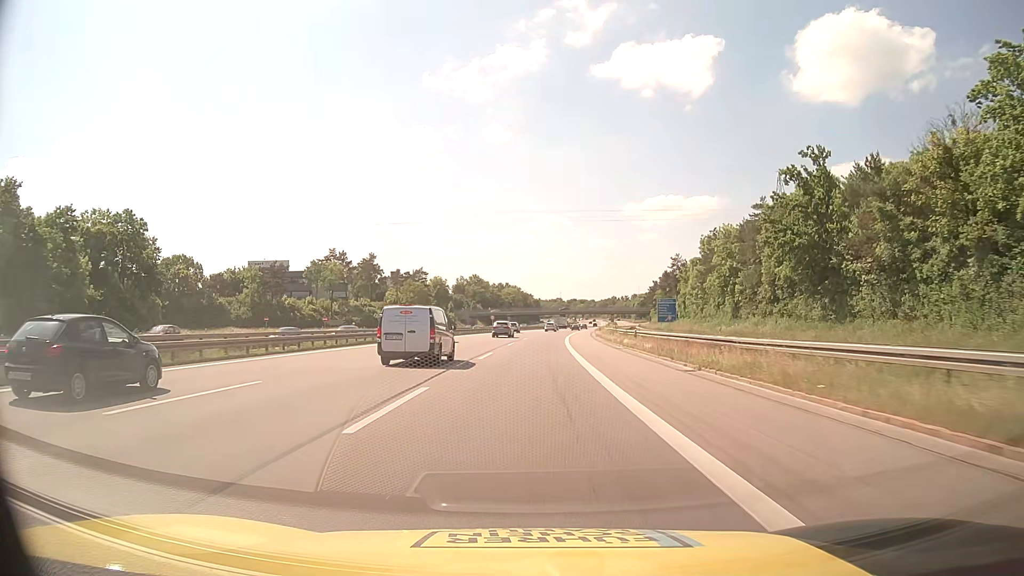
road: motorway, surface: asphalt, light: Day
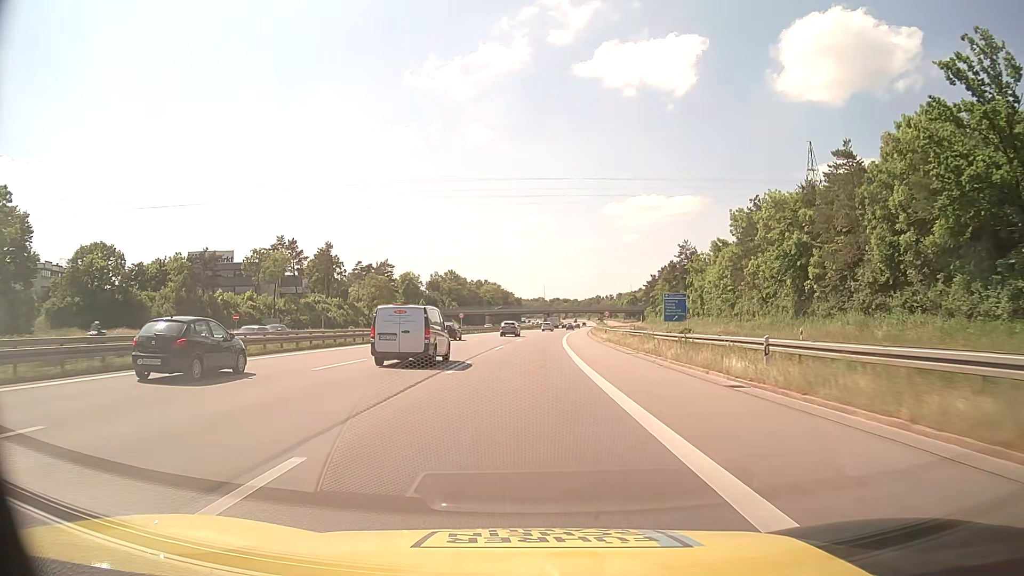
(+0.3, +25.6) m; +2°
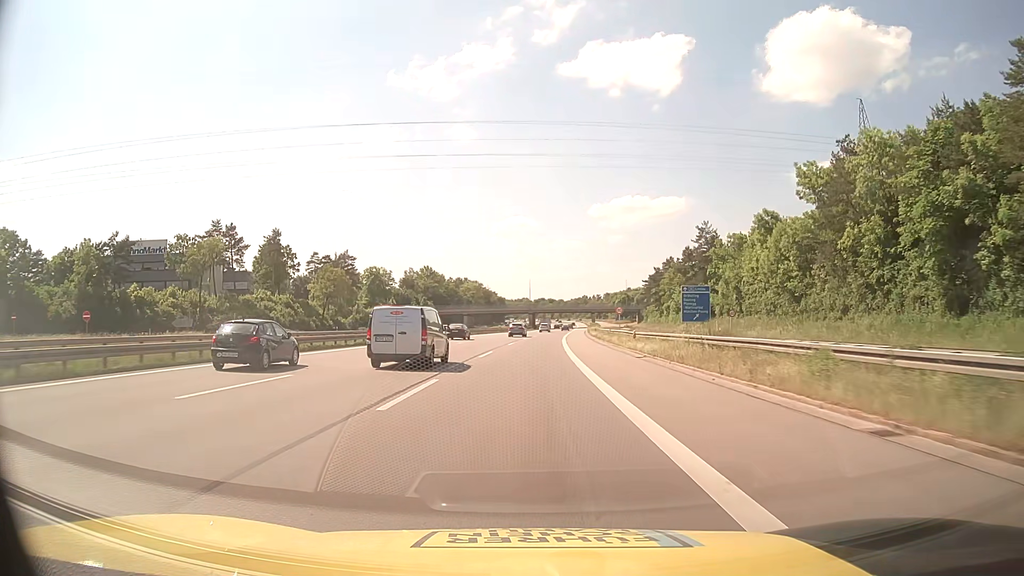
(+0.3, +25.7) m; +1°
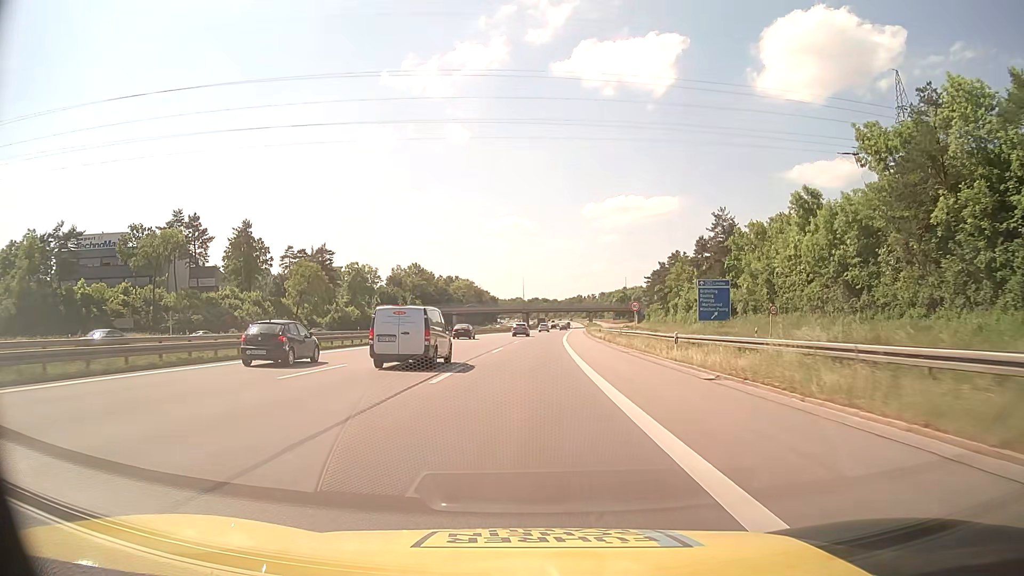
(+0.1, +12.9) m; +1°
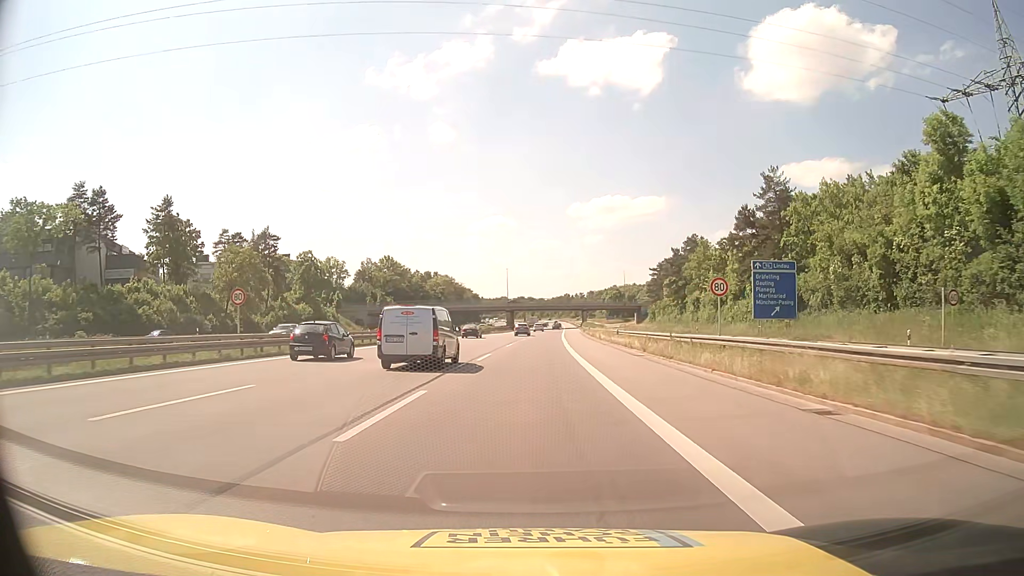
(+0.3, +25.8) m; +1°
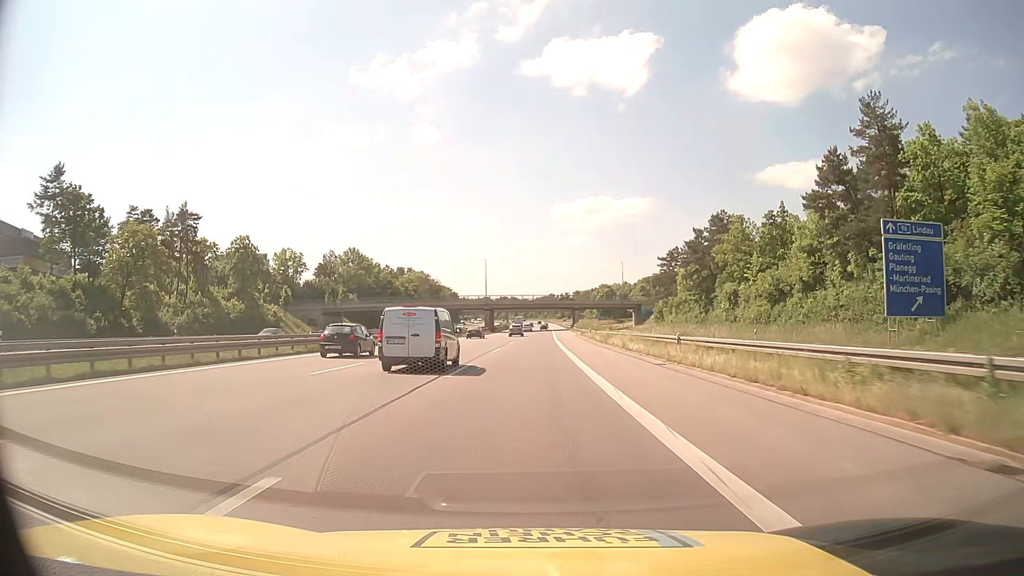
(+0.3, +25.9) m; +1°
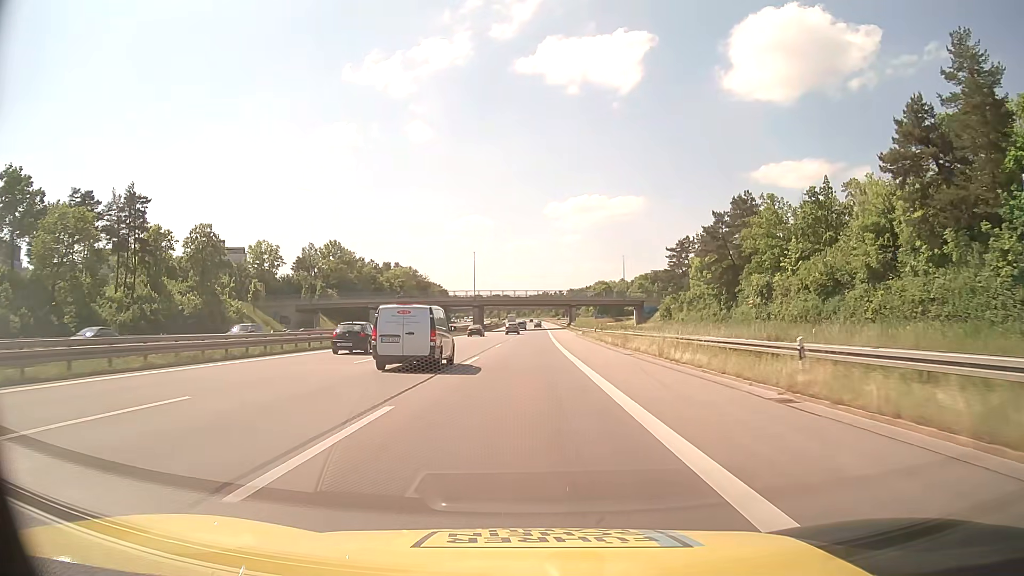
(0.0, +13.0) m; +1°
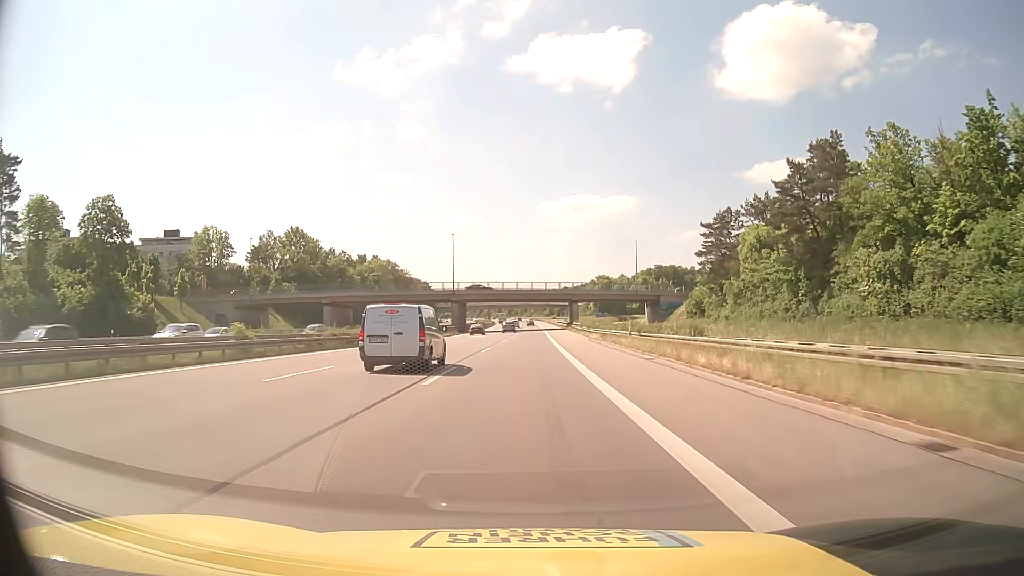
(+0.2, +26.0) m; +1°
(0, +10) (0, +20) (0, +30) (0, +40) (0, +50) (0, +60) (0, +70) (0, +80) (0, +90) (0, +100) m
